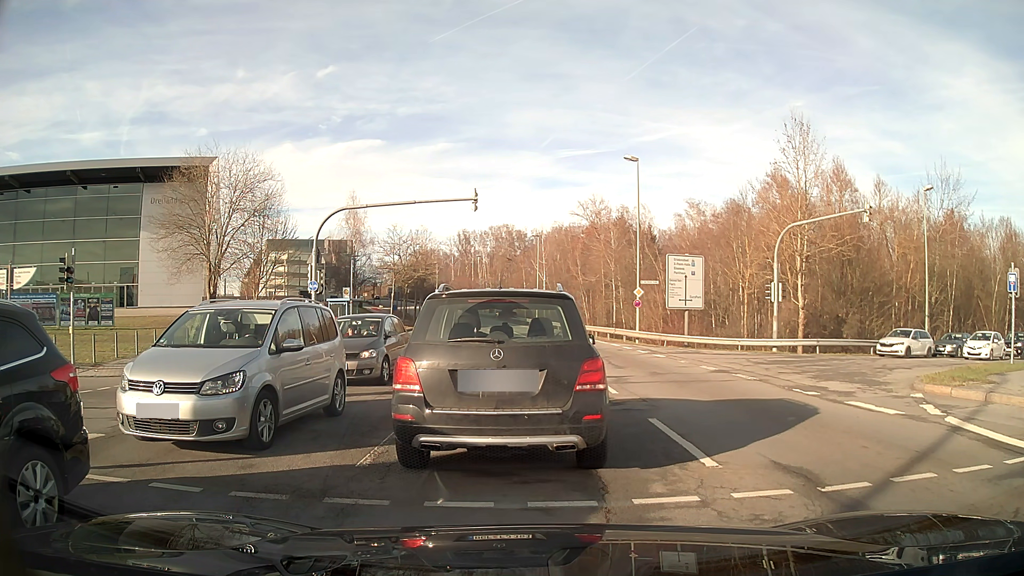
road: secondary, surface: asphalt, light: Day
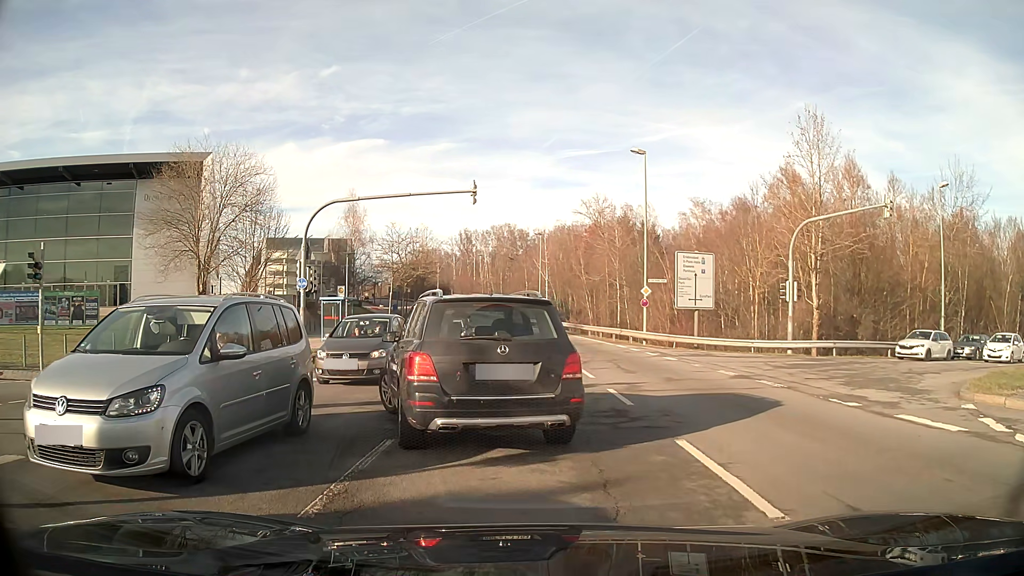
(0.0, +1.7) m; 0°
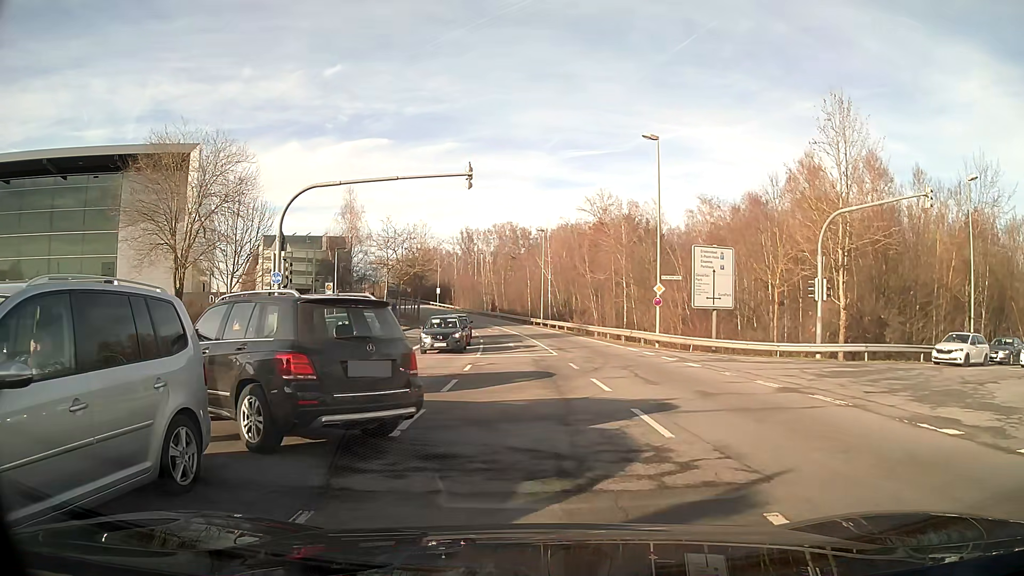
(0.0, +3.0) m; -1°
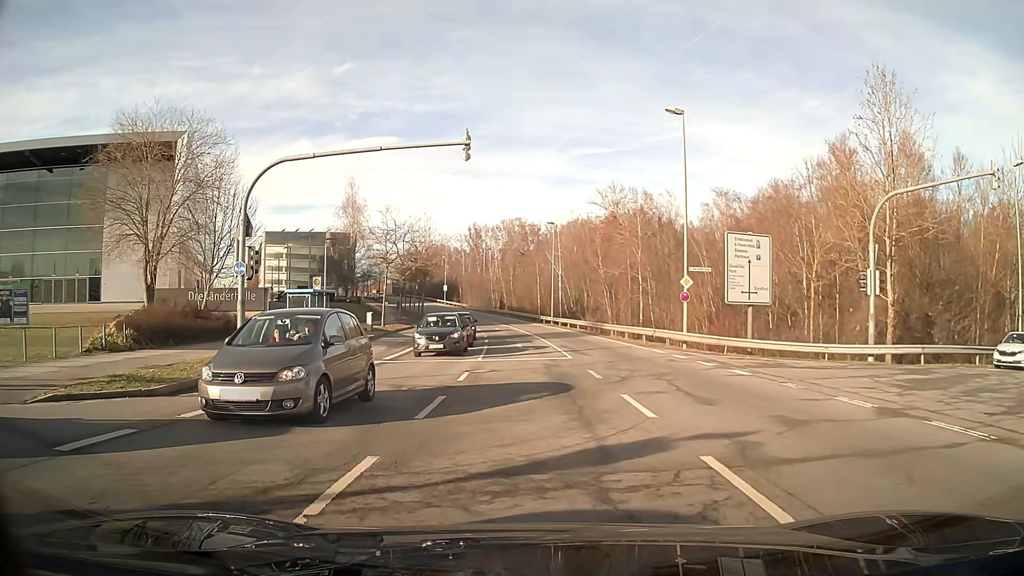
(0.0, +3.9) m; -3°
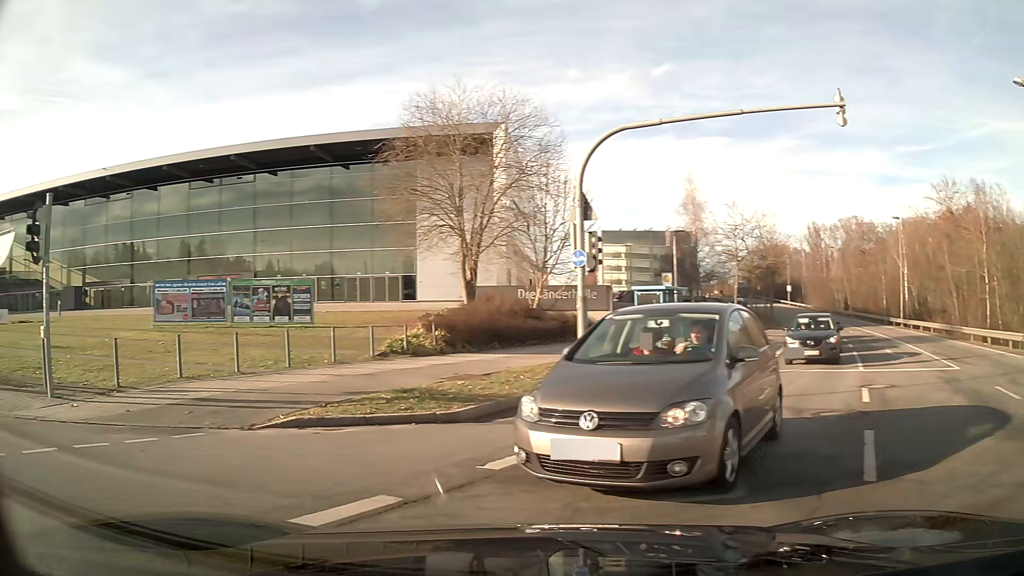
(-0.8, +3.6) m; -33°
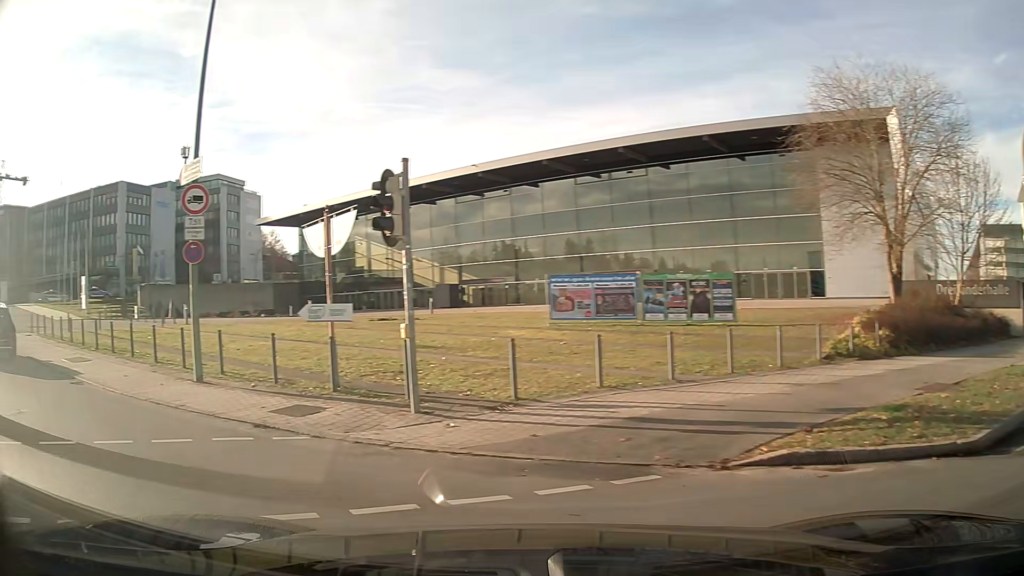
(-0.9, +2.7) m; -34°
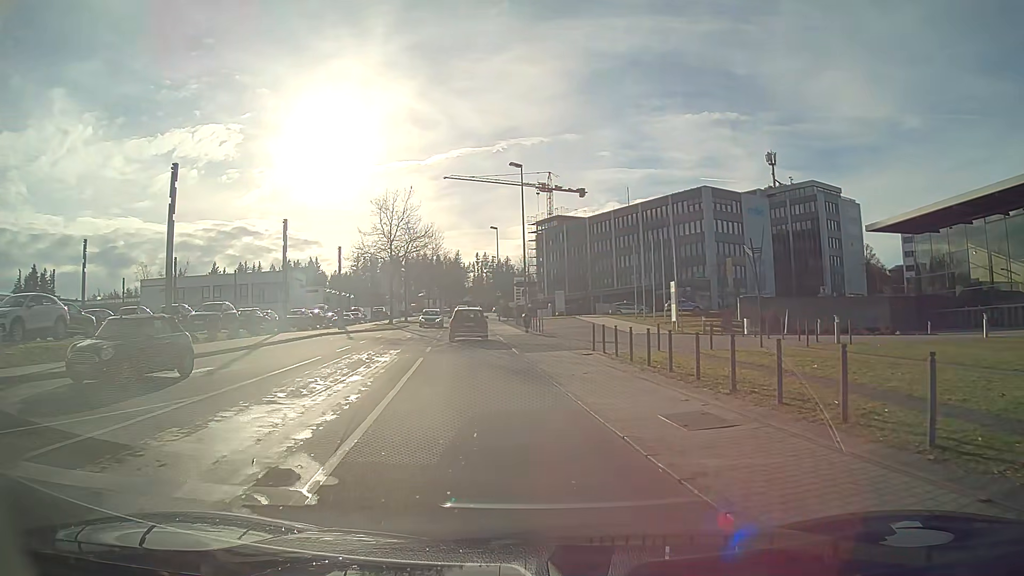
(-5.4, +9.3) m; -44°
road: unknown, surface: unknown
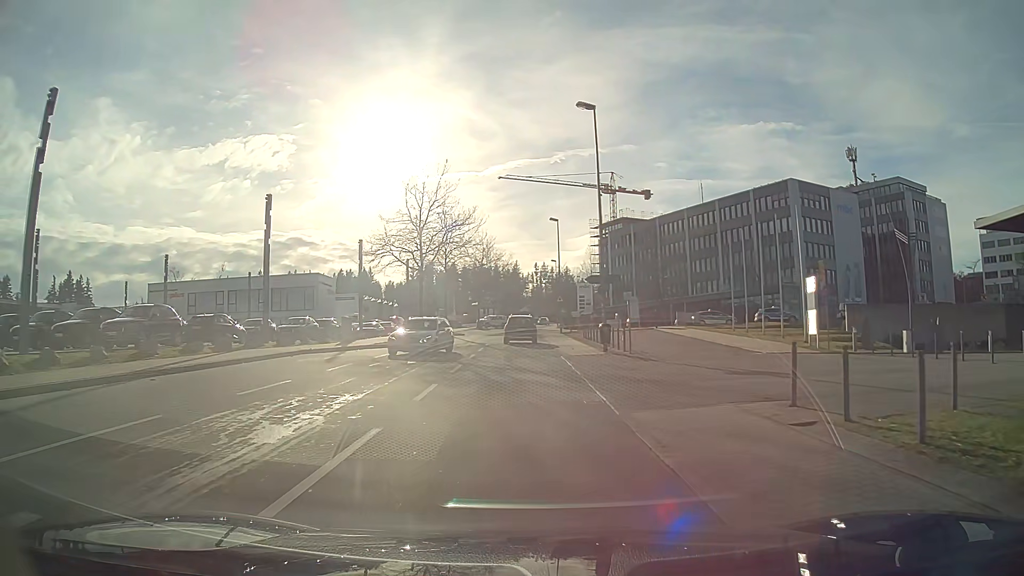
(-0.7, +13.5) m; -5°
(0, +10) (0, +20) (-1, +30) (-1, +40) (-1, +50) (-1, +60) (0, +70) (0, +80) (0, +90) (0, +100) m
